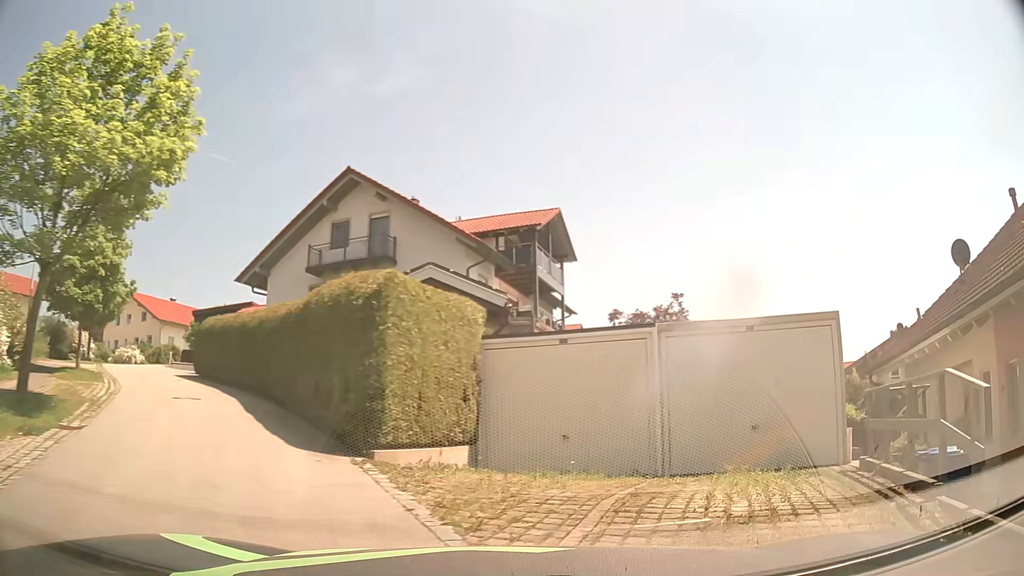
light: Day
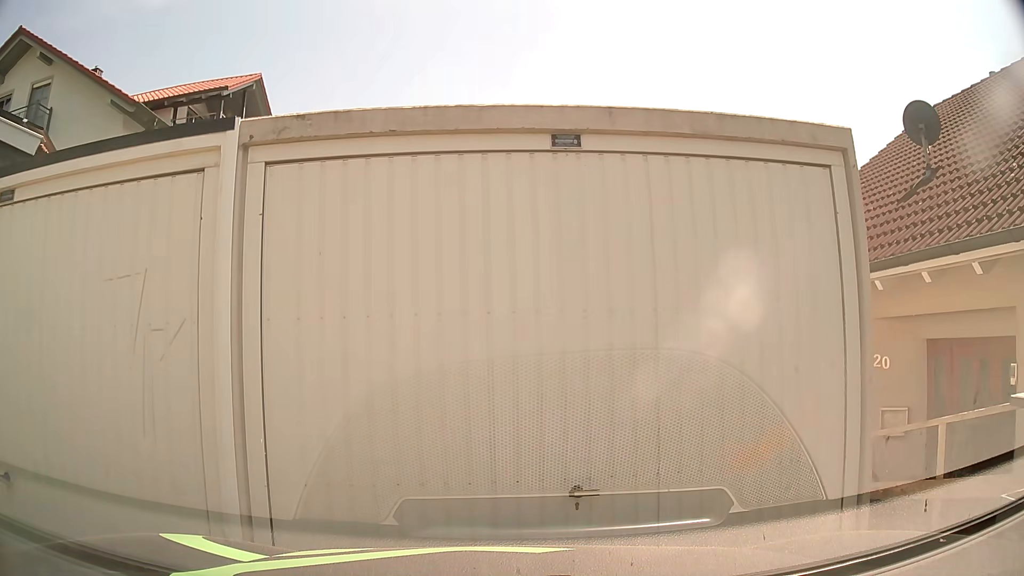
(+1.6, +7.0) m; +21°
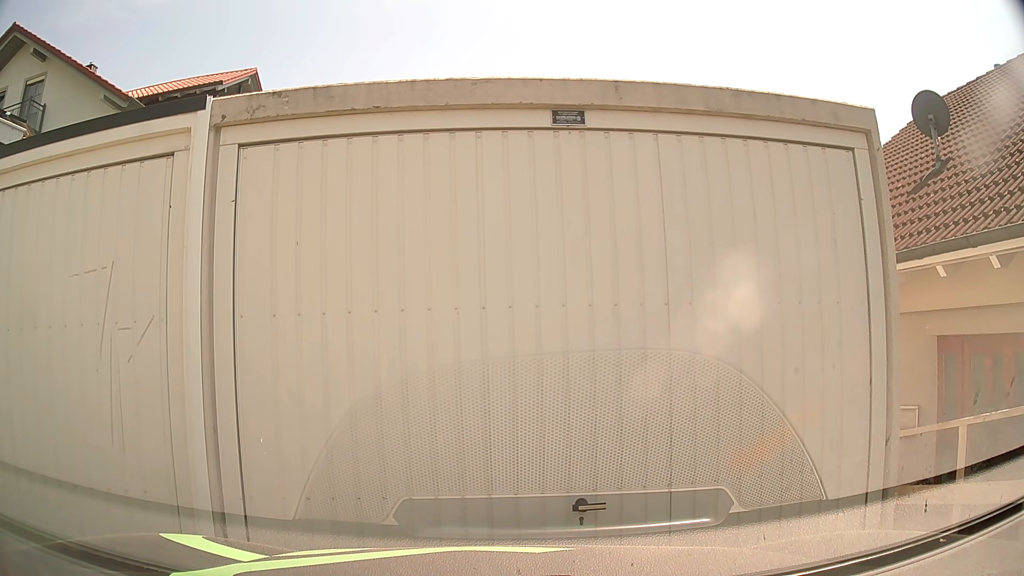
(0.0, +0.3) m; 0°
